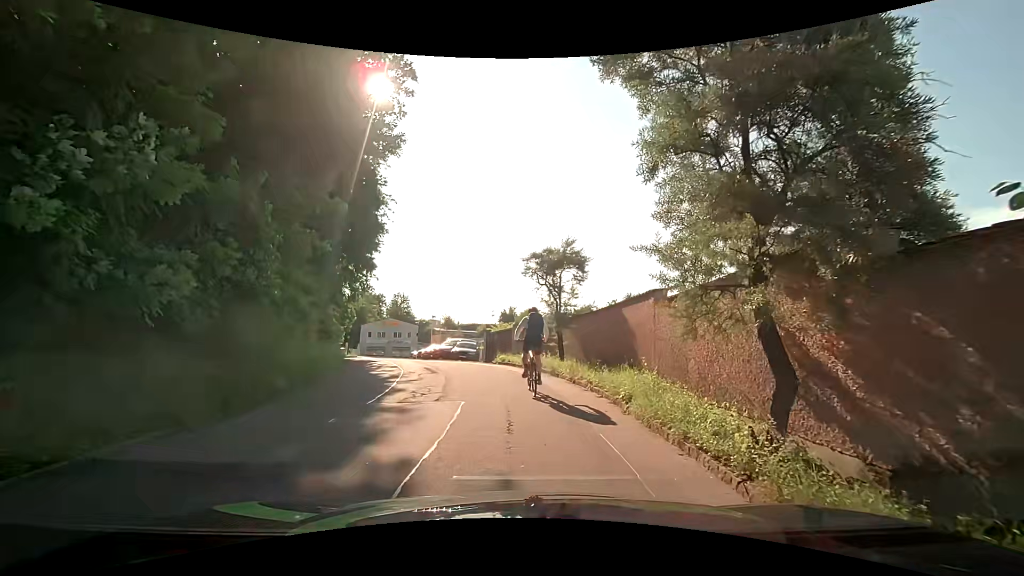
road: residential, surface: asphalt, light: Day
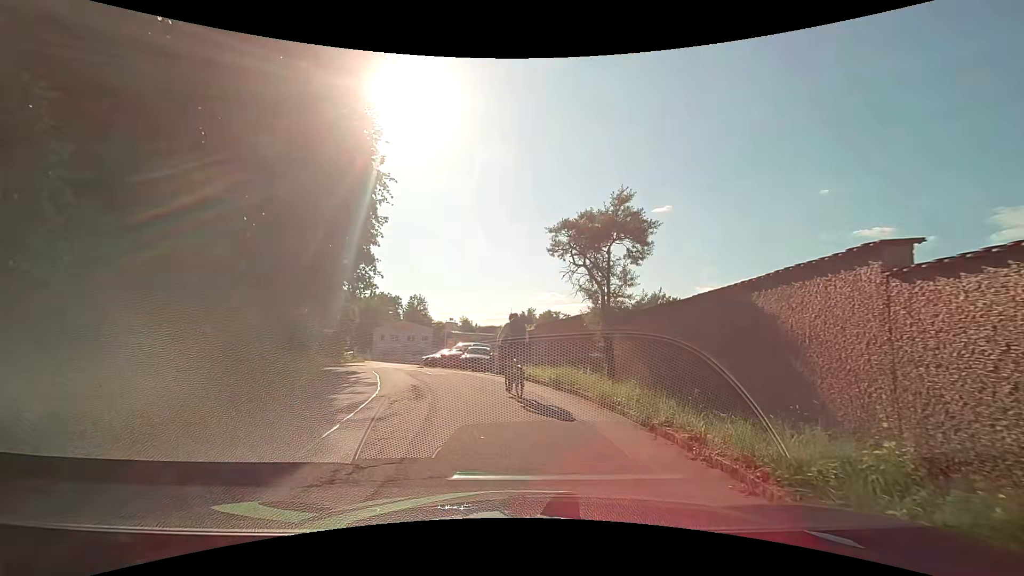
(-0.2, +5.5) m; -5°
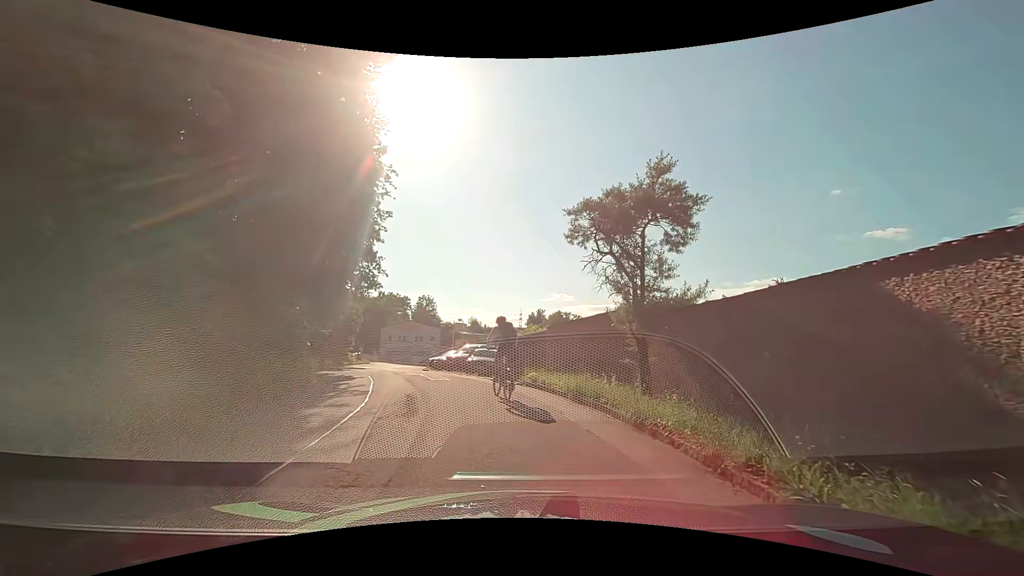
(0.0, +2.0) m; -2°
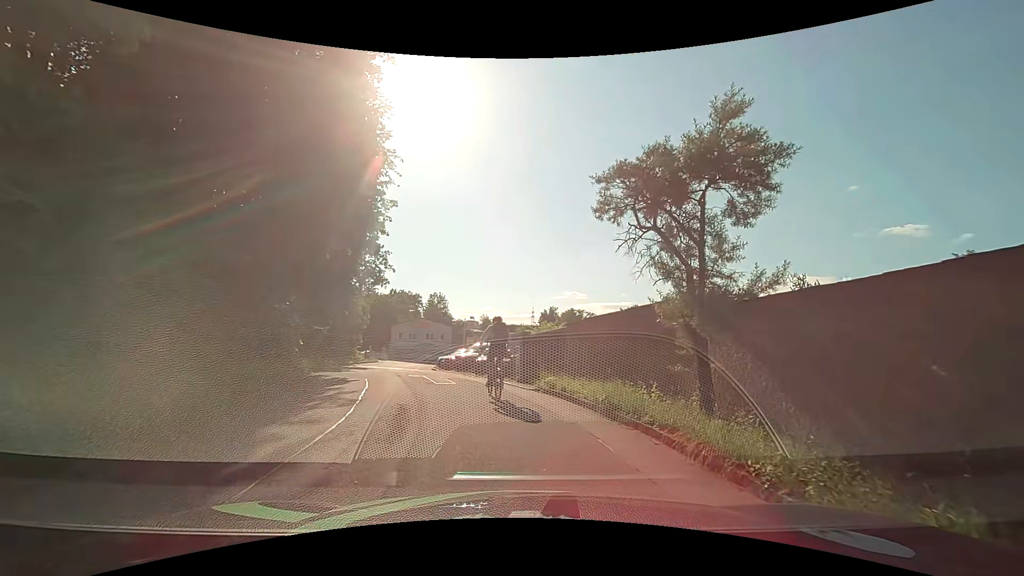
(+0.1, +2.1) m; 0°
